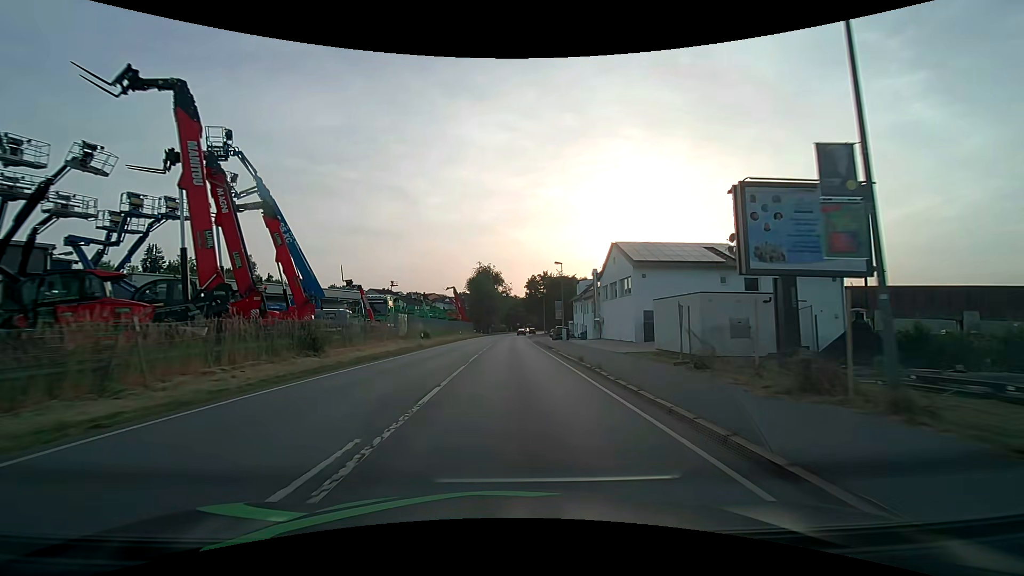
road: primary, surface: asphalt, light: Day
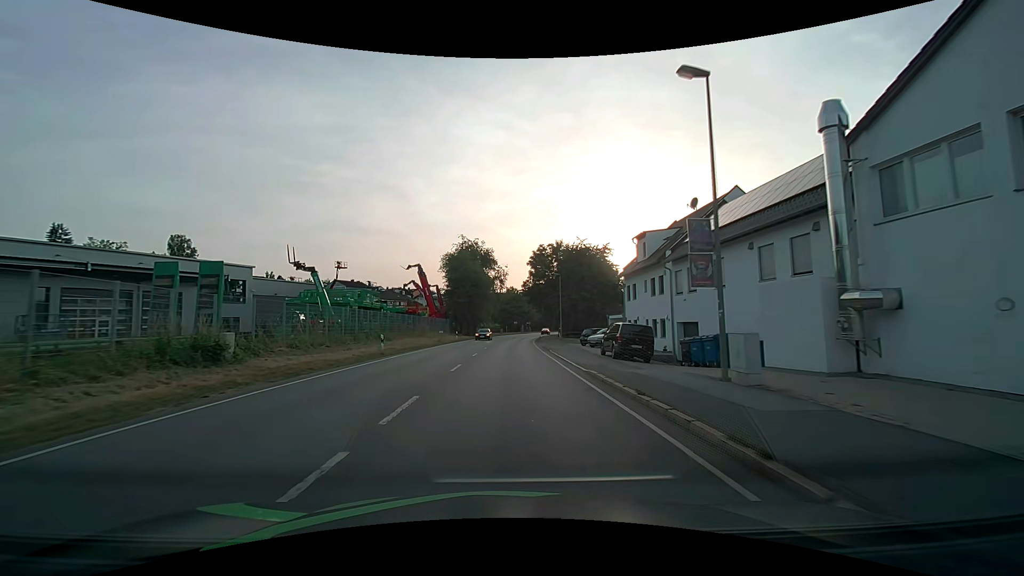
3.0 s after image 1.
(+0.2, +38.2) m; +1°
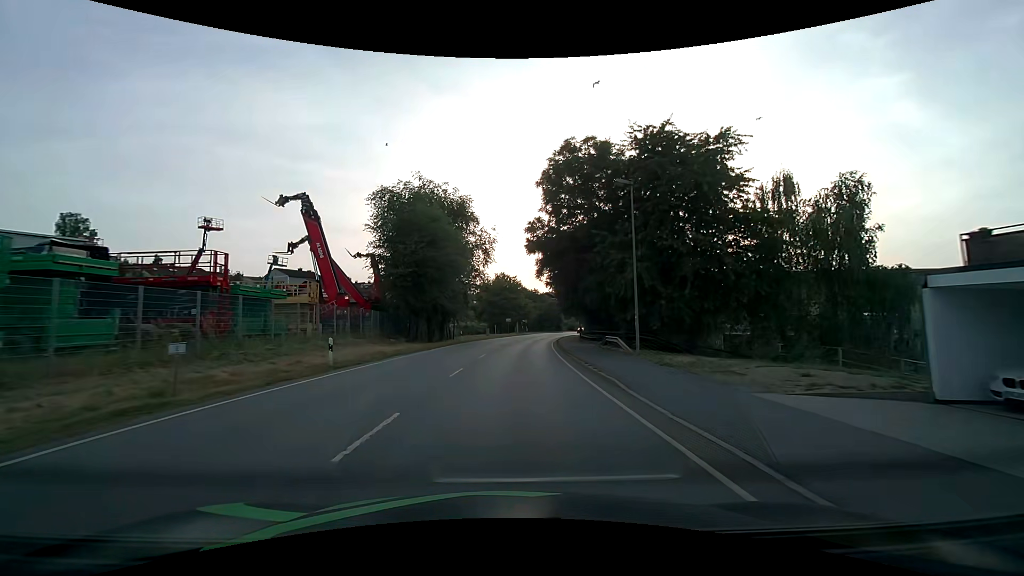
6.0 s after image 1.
(+0.2, +38.1) m; +1°
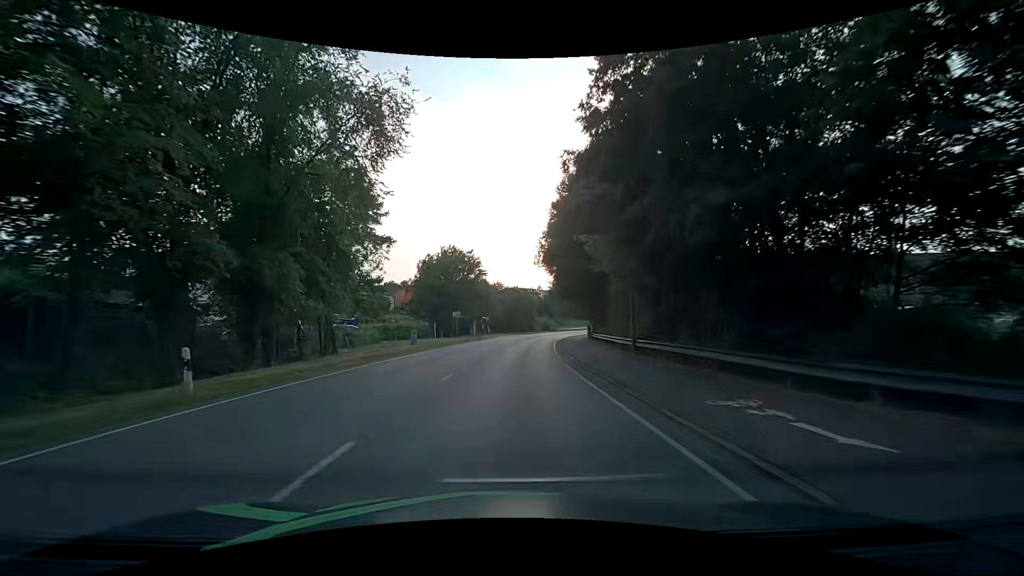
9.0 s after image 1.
(+1.2, +38.0) m; +4°
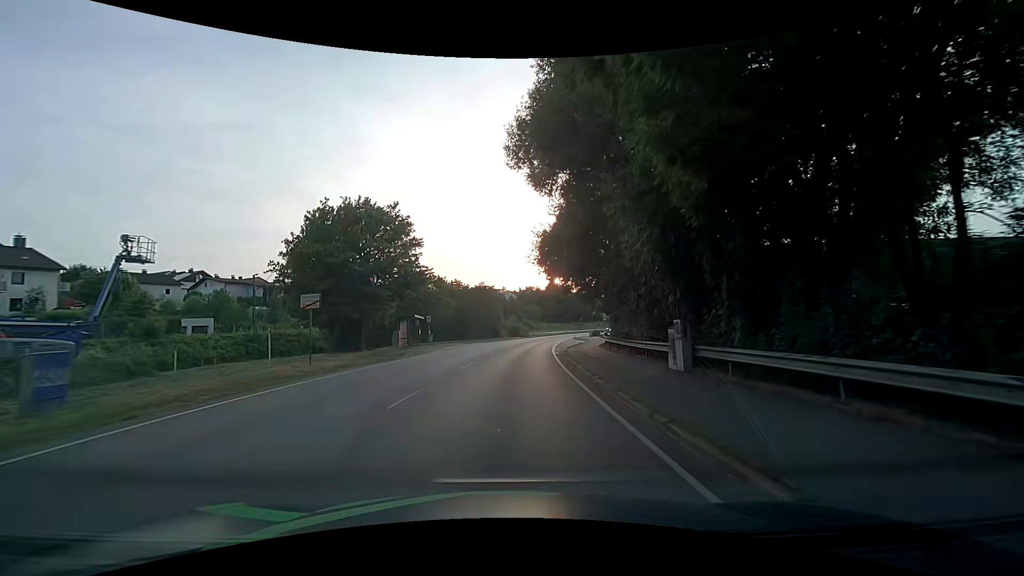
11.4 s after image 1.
(+1.0, +30.4) m; +5°
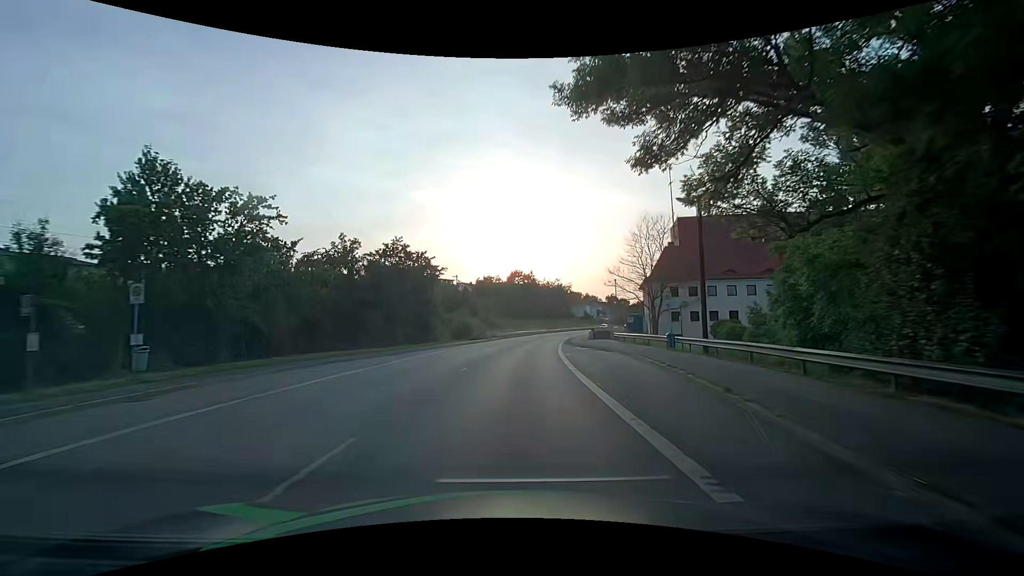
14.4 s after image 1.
(+1.0, +39.3) m; +4°
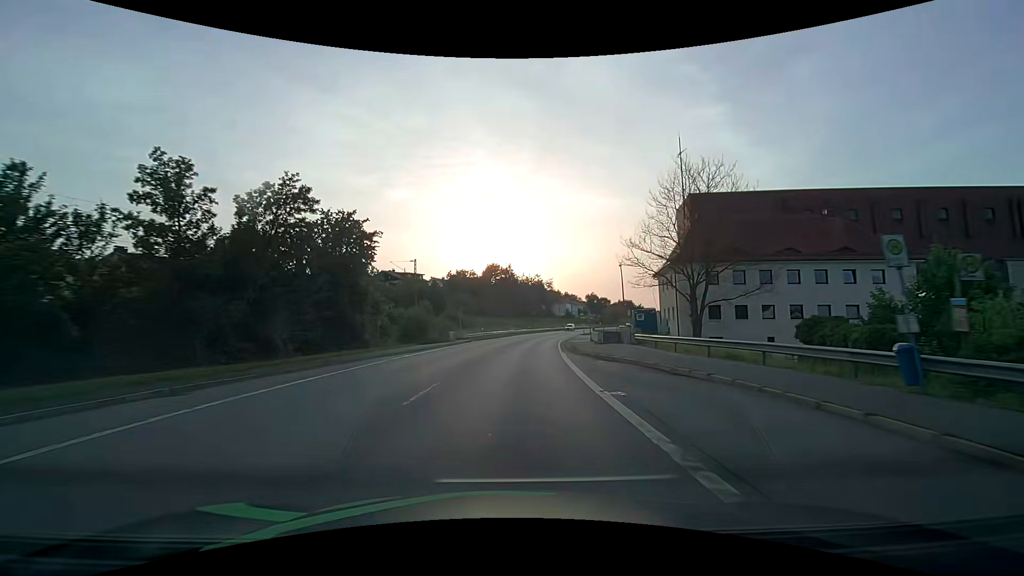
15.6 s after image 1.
(+0.3, +17.8) m; +2°
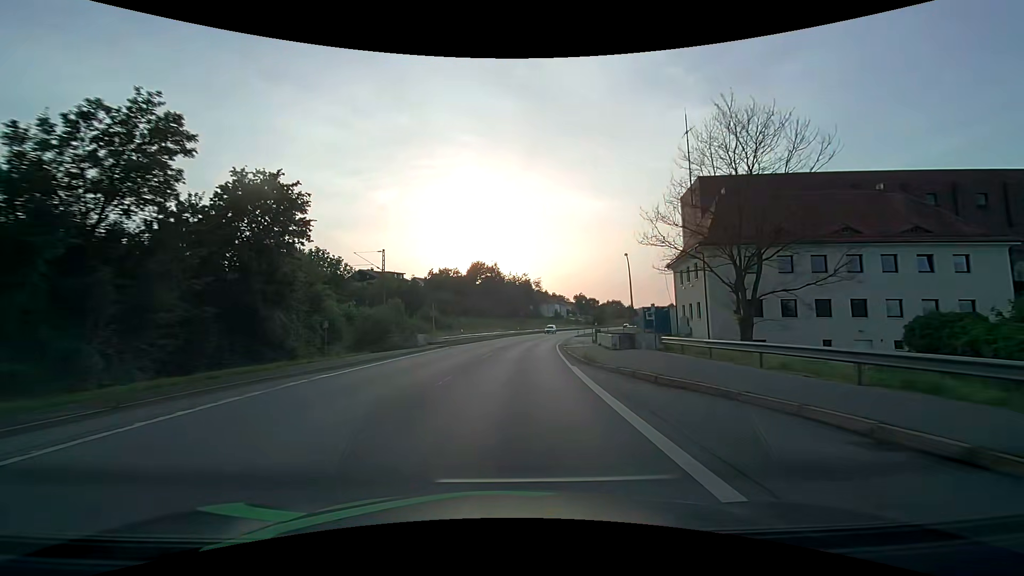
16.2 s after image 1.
(+0.1, +9.5) m; +1°
(0, +10) (+1, +20) (+1, +30) (+2, +40) (+3, +50) (+4, +60) (+6, +70) (+8, +79) (+10, +89) (+12, +99) m
